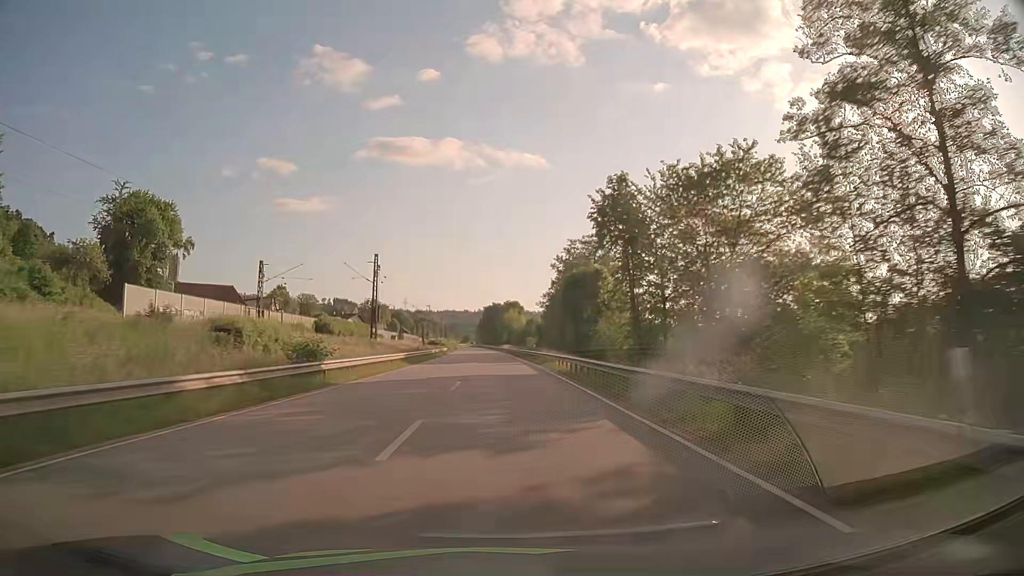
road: primary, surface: asphalt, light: Day
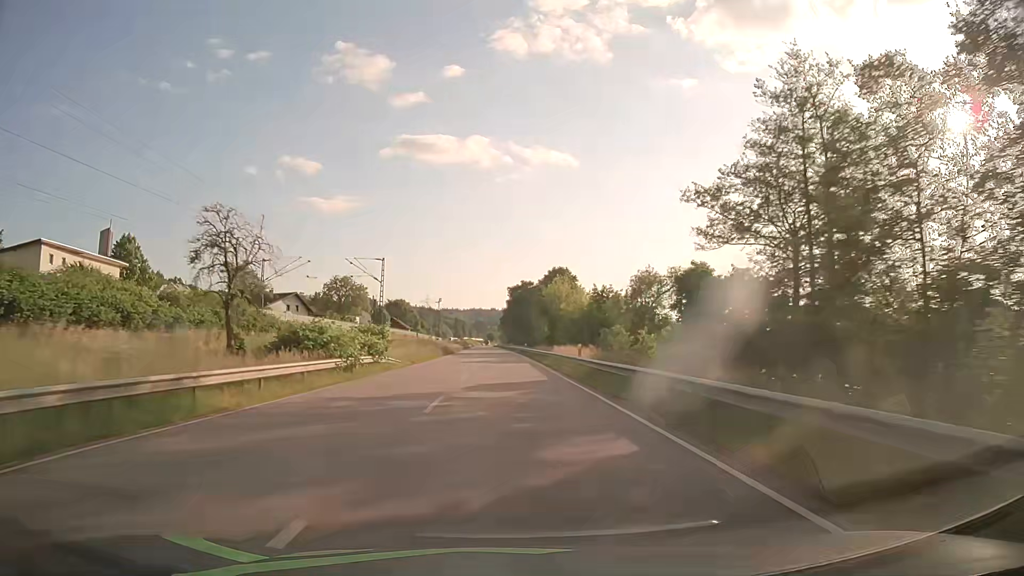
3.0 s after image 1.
(-1.6, +79.3) m; -2°
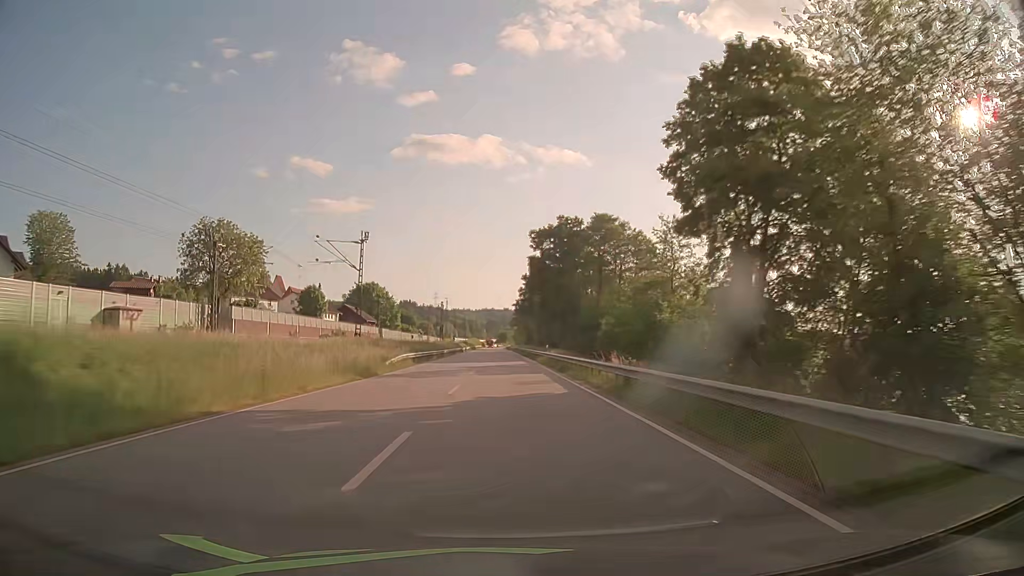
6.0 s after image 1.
(-0.7, +79.2) m; -1°
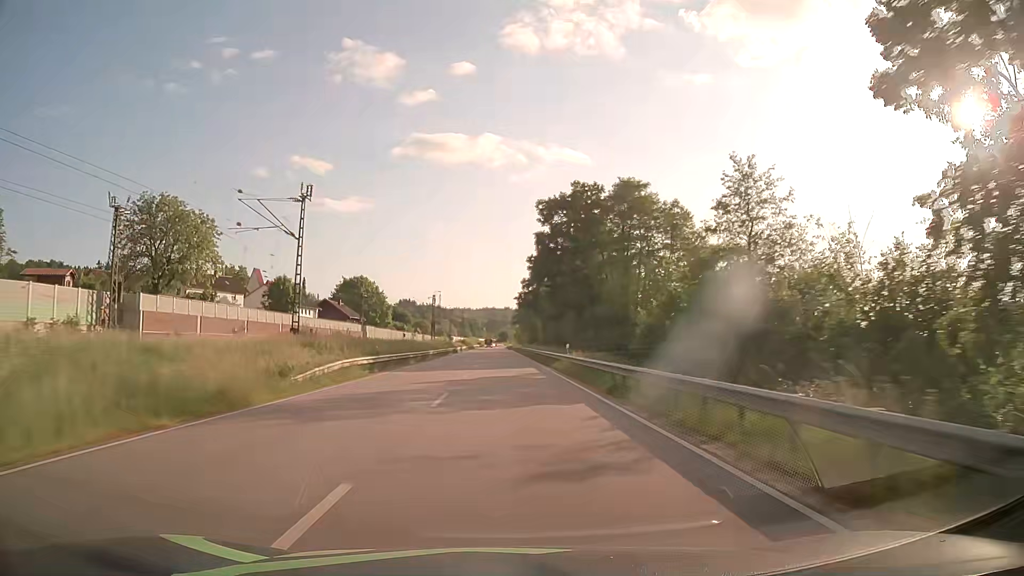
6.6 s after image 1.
(0.0, +15.8) m; 0°
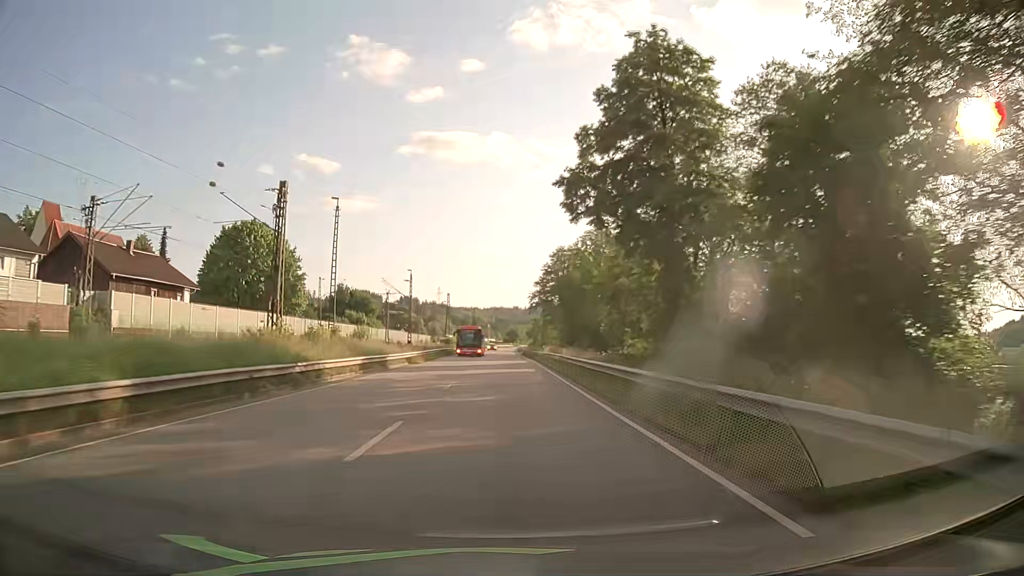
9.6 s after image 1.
(-0.3, +79.2) m; 0°
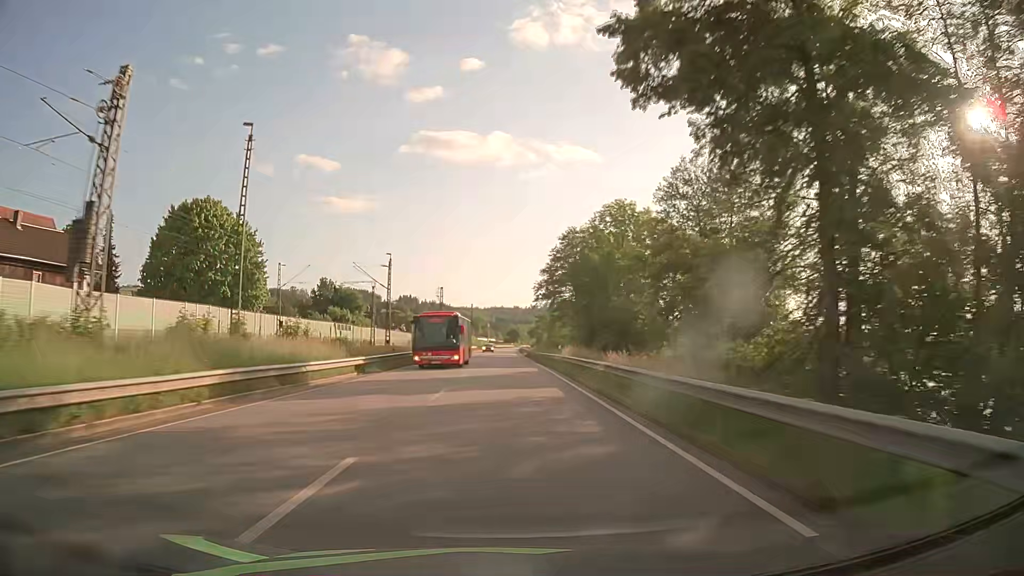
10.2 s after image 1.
(-0.1, +15.8) m; 0°
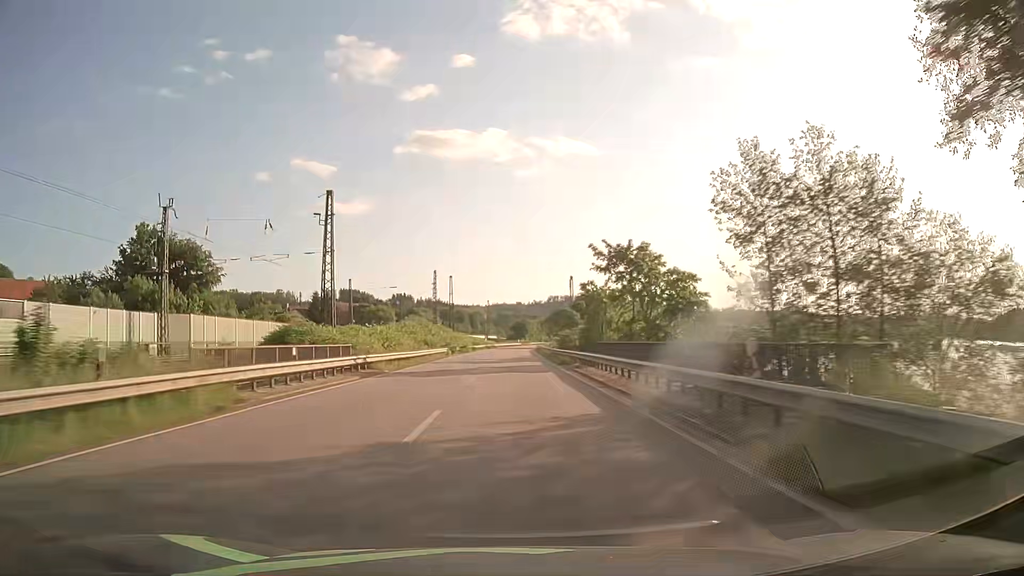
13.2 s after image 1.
(-0.3, +79.1) m; 0°
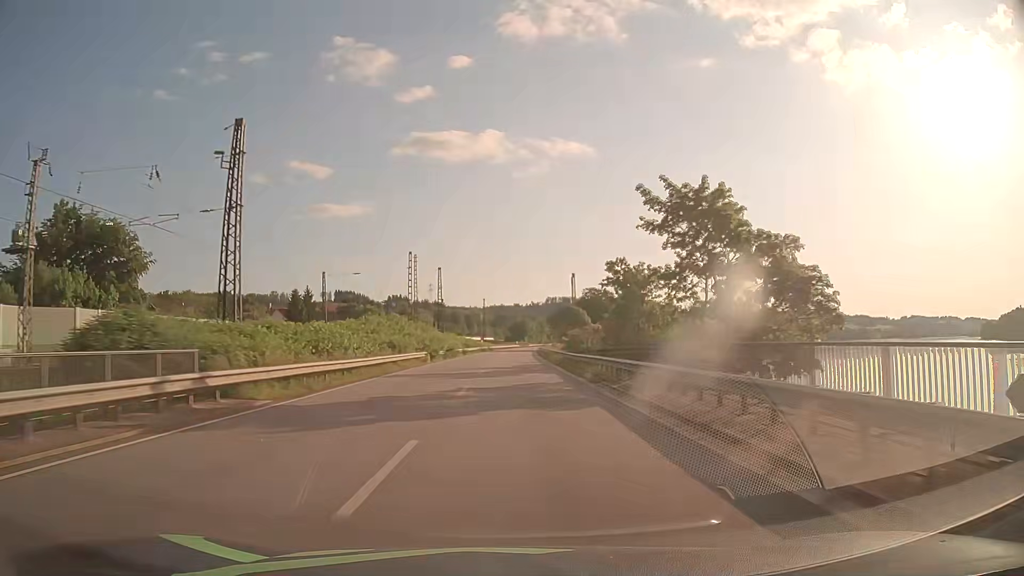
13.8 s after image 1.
(0.0, +15.8) m; 0°
(0, +10) (0, +20) (0, +30) (0, +40) (0, +50) (+1, +60) (+1, +70) (+1, +80) (+1, +90) (+2, +100) m
